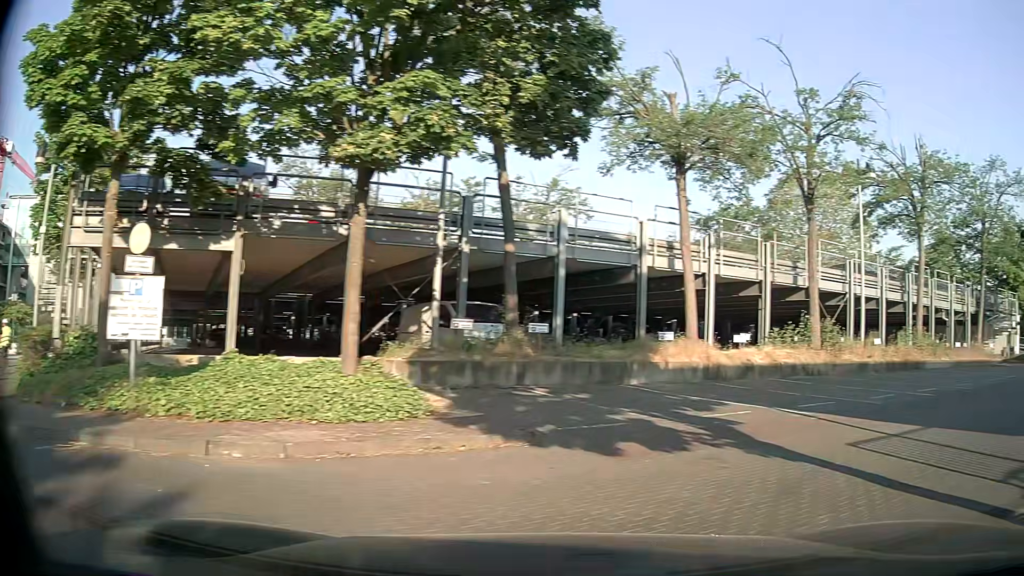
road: service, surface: paving_stones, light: Day
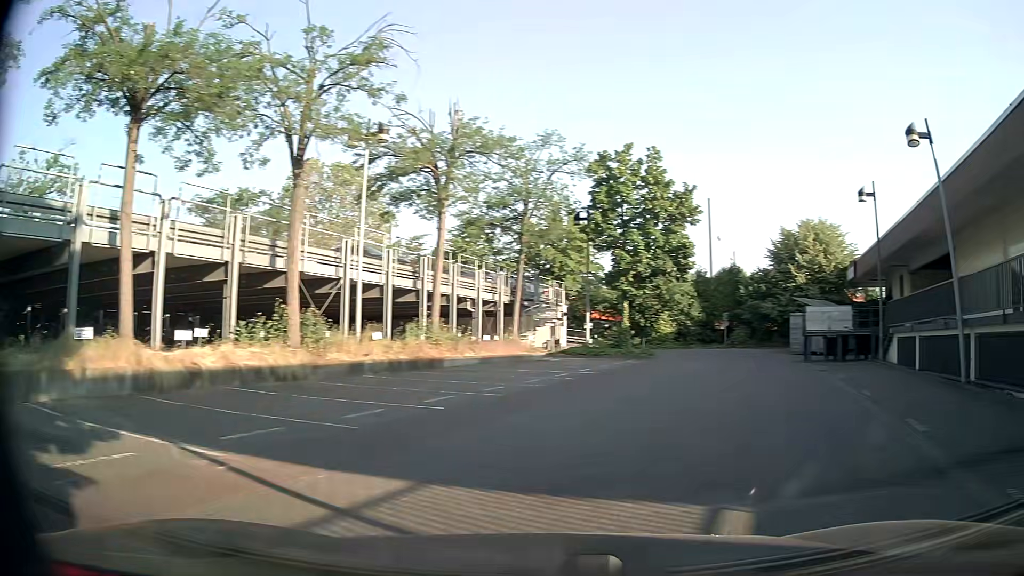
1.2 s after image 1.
(+1.6, +4.2) m; +42°
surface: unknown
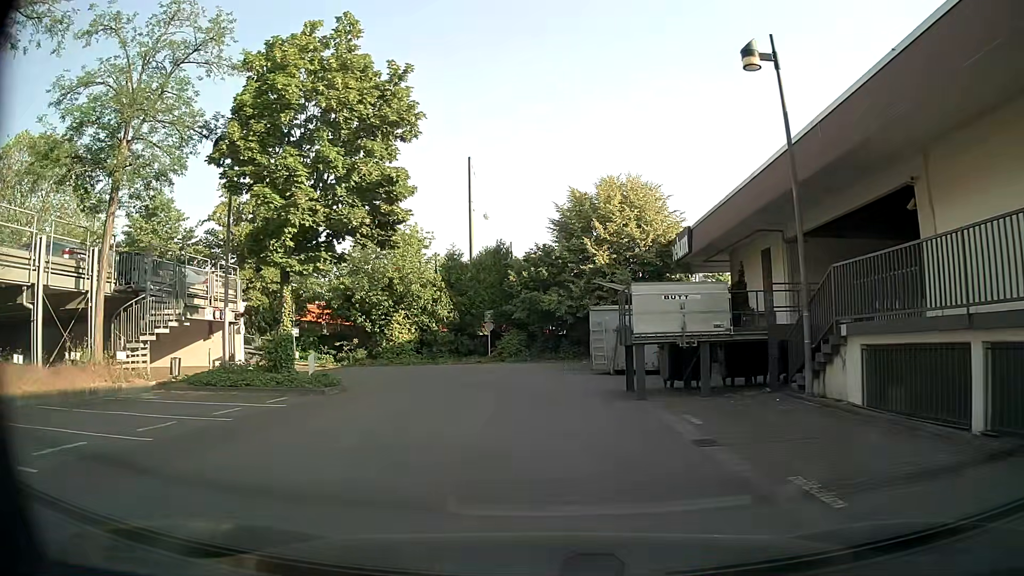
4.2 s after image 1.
(+4.4, +14.4) m; +17°
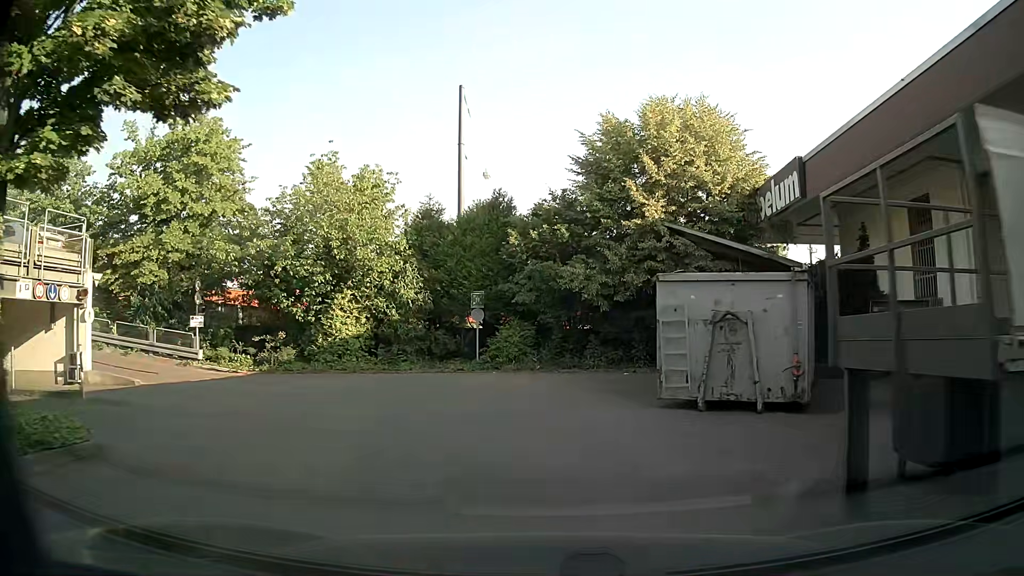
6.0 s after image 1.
(+0.1, +11.2) m; 0°
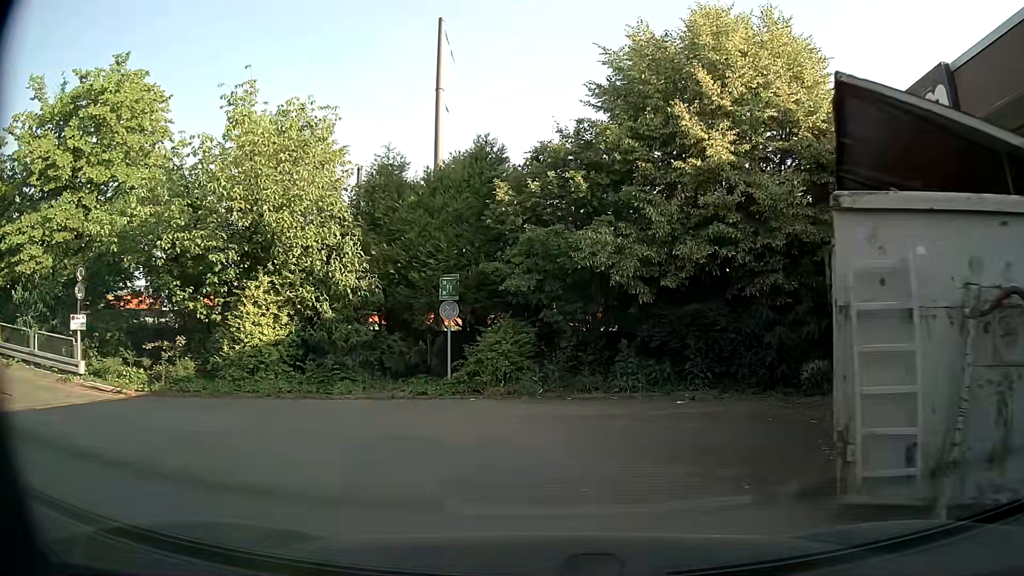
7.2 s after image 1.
(0.0, +7.0) m; -1°
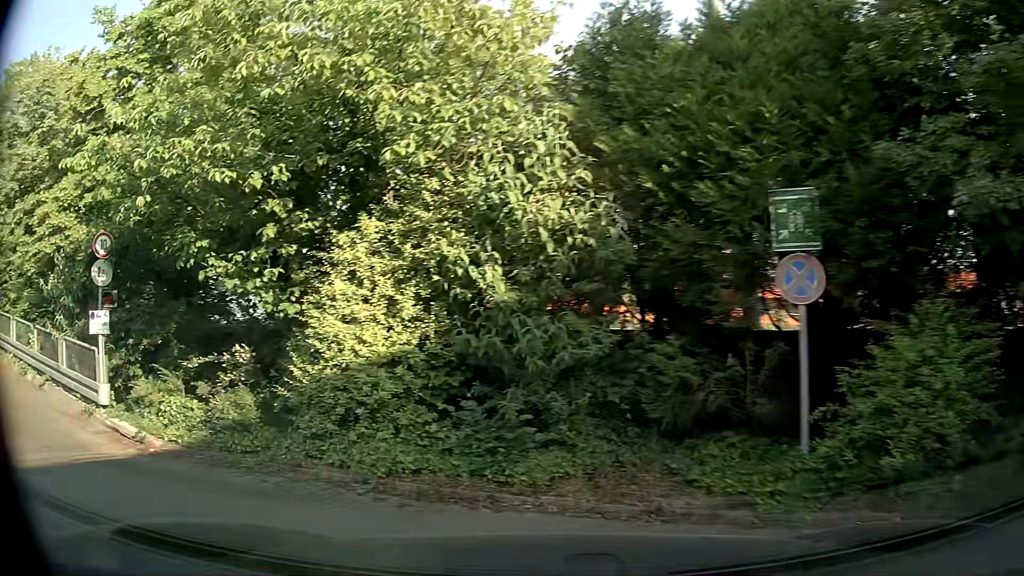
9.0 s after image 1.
(-0.7, +8.4) m; -22°
